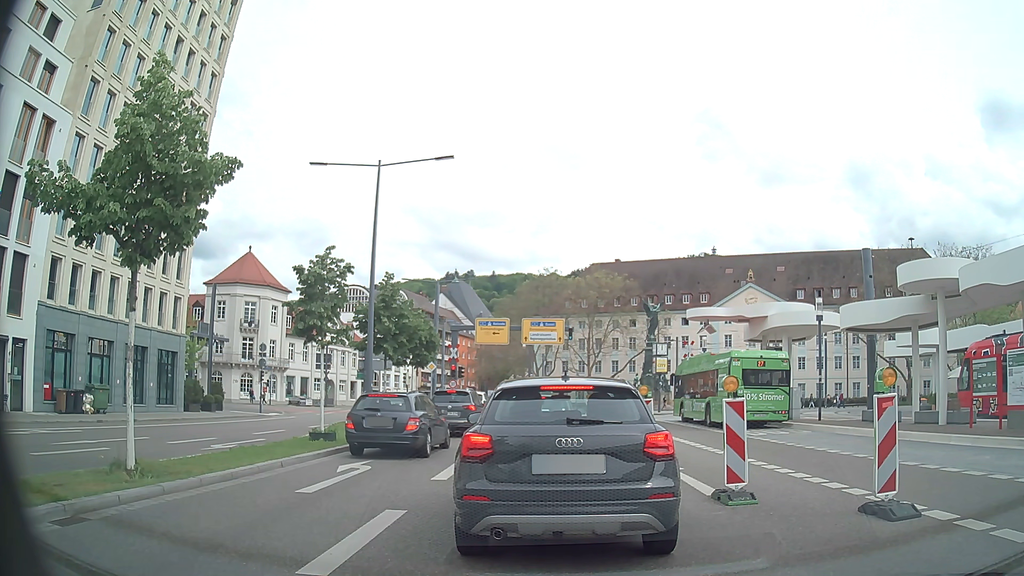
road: primary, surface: asphalt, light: Day
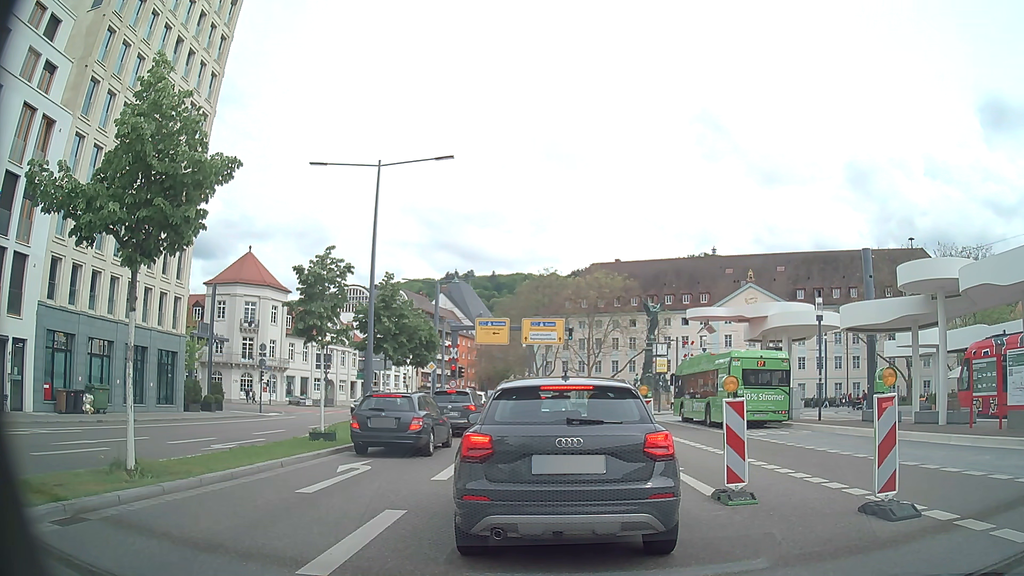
(0.0, 0.0) m; 0°
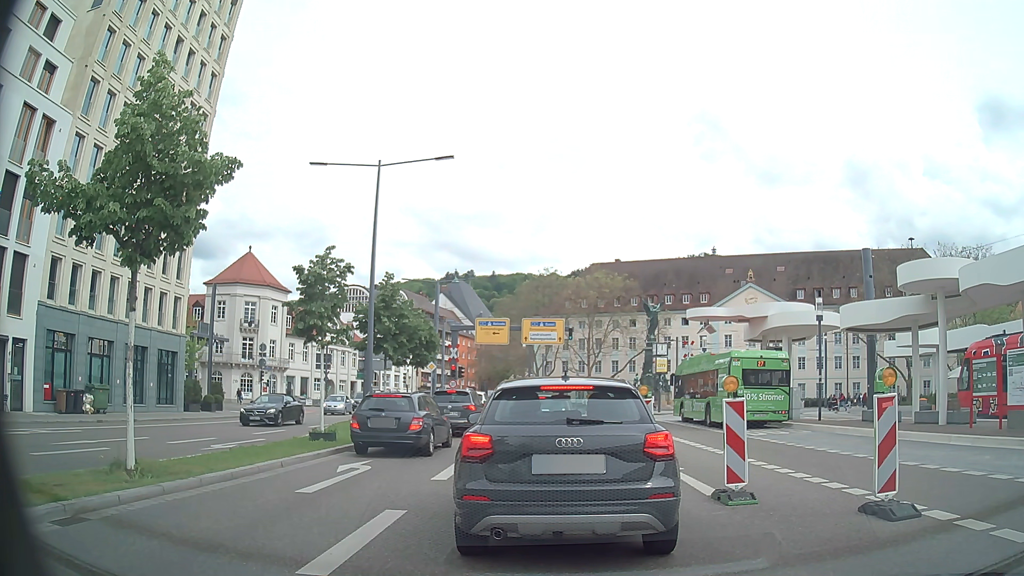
(0.0, 0.0) m; 0°
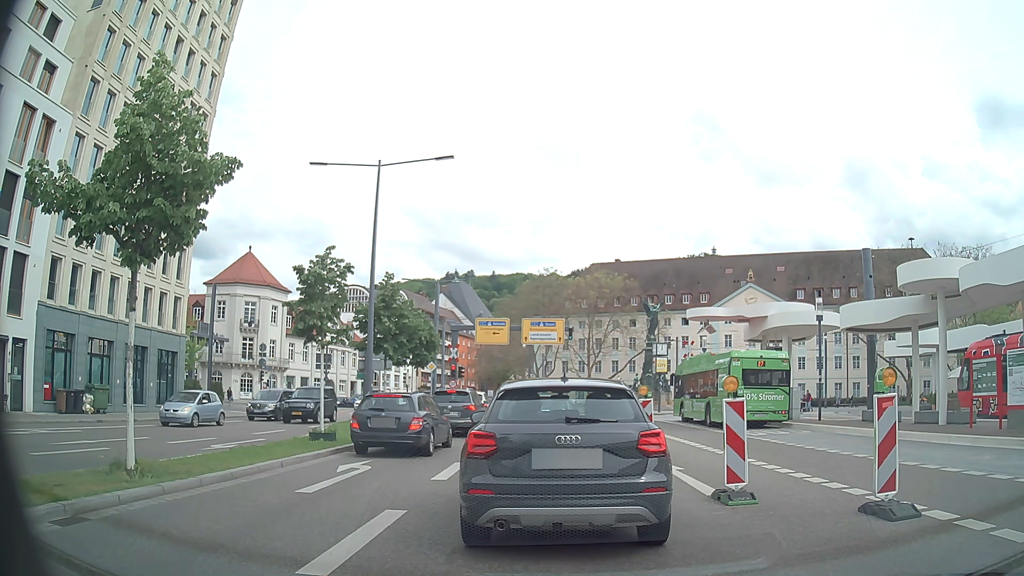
(0.0, 0.0) m; 0°
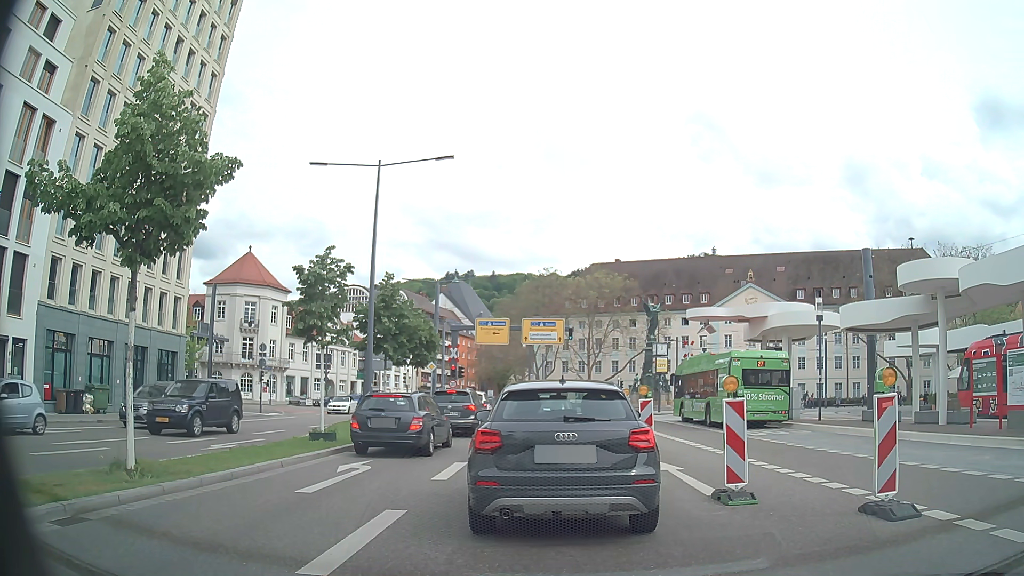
(0.0, 0.0) m; 0°
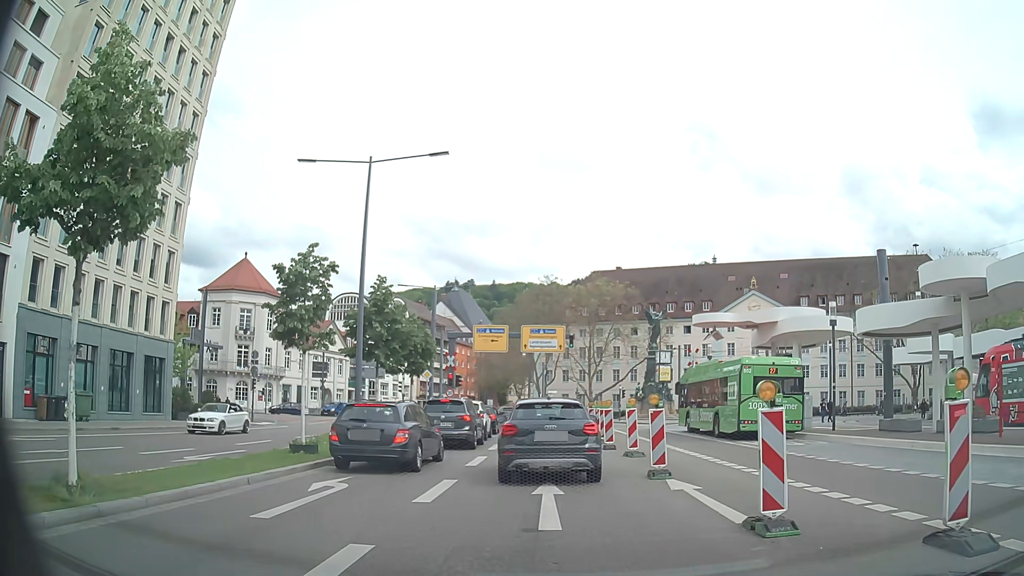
(0.0, +1.7) m; 0°
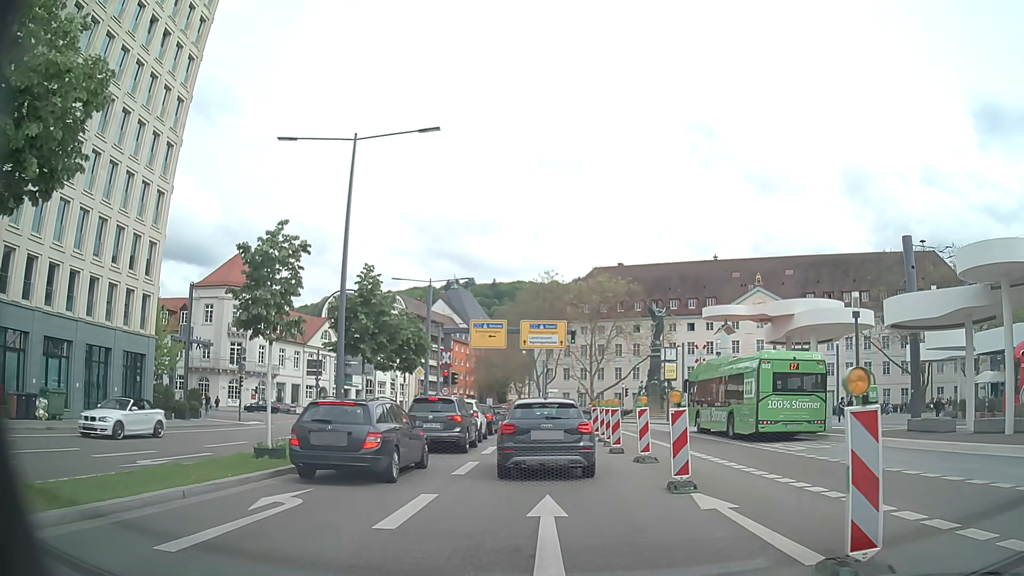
(0.0, +2.3) m; -2°
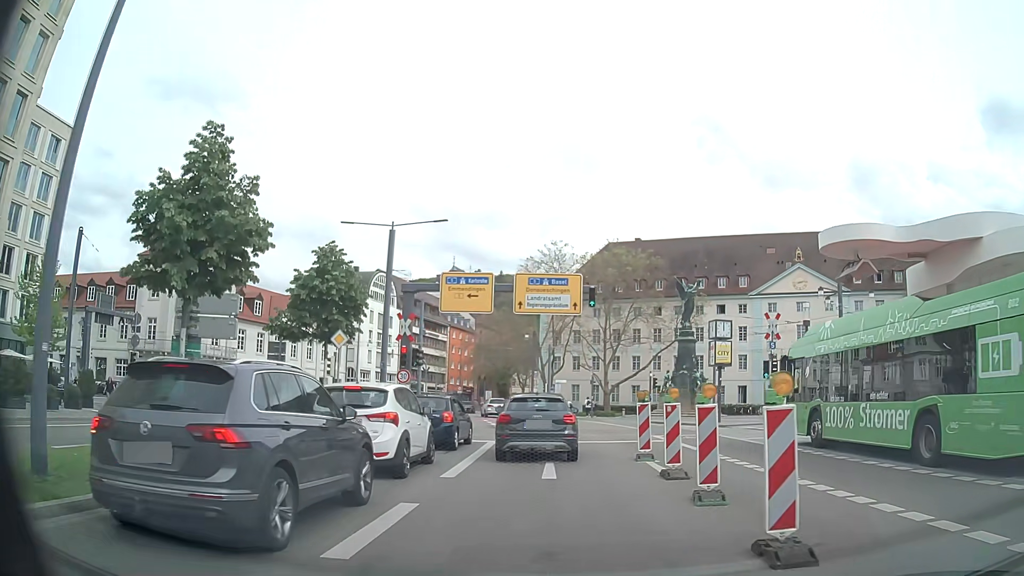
(+0.1, +13.9) m; -1°
(0, +10) (0, +20) (0, +30) (-1, +40) (-3, +50) (-5, +60) (-7, +69) (-8, +79) (-8, +89) (-7, +99) m
